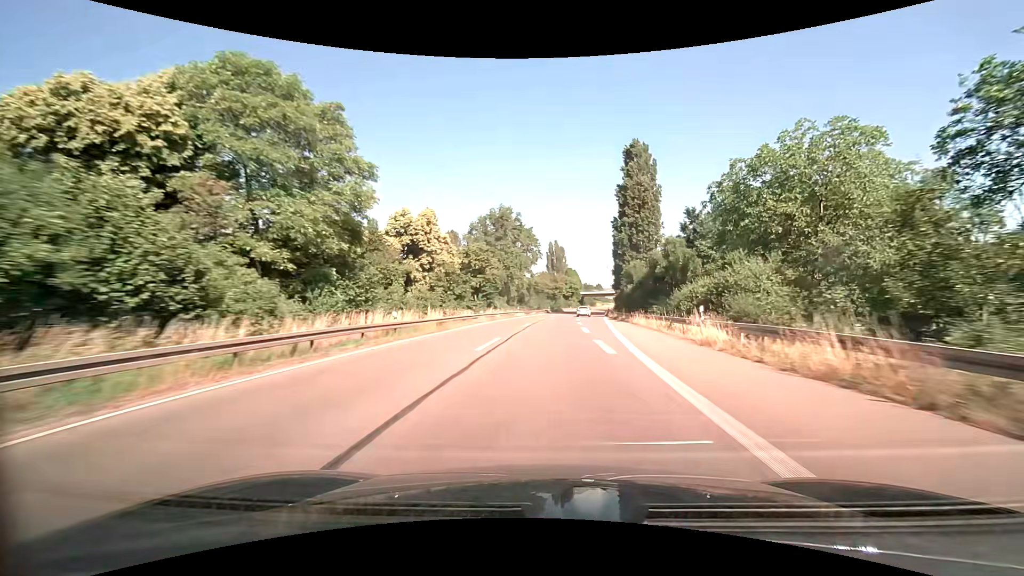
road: trunk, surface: asphalt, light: Day
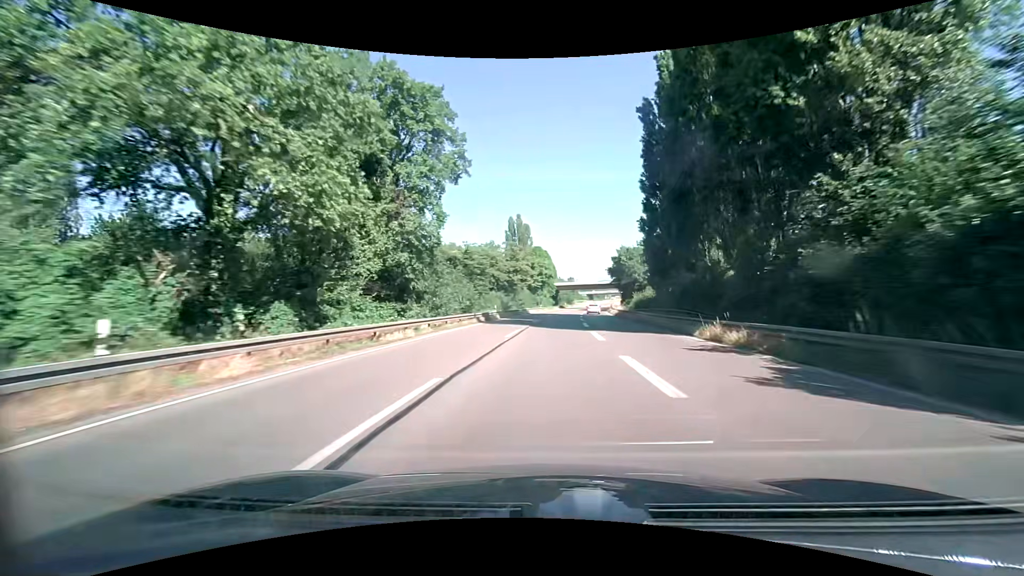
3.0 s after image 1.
(+2.6, +67.0) m; +4°
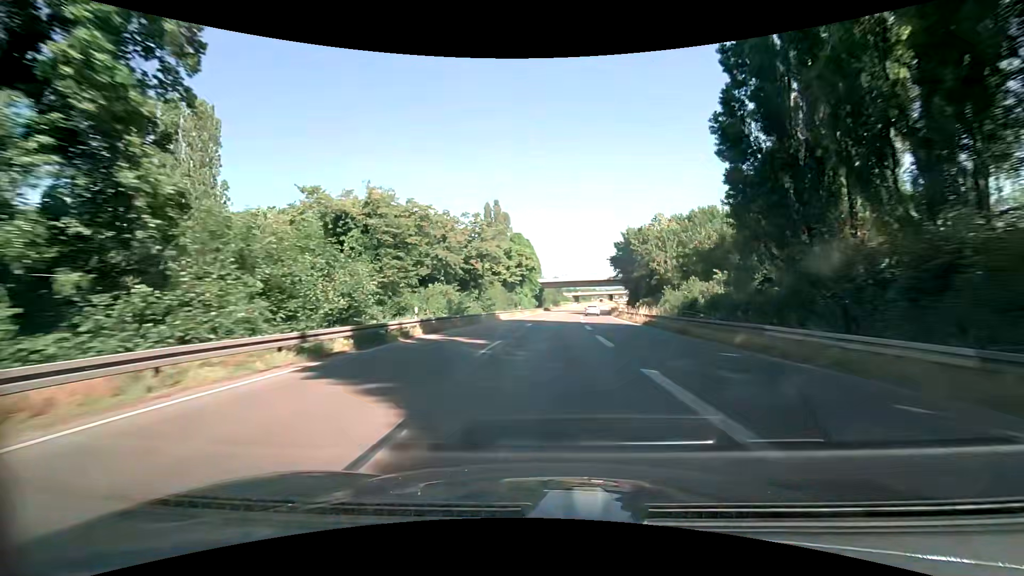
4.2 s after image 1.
(+0.2, +26.9) m; +1°
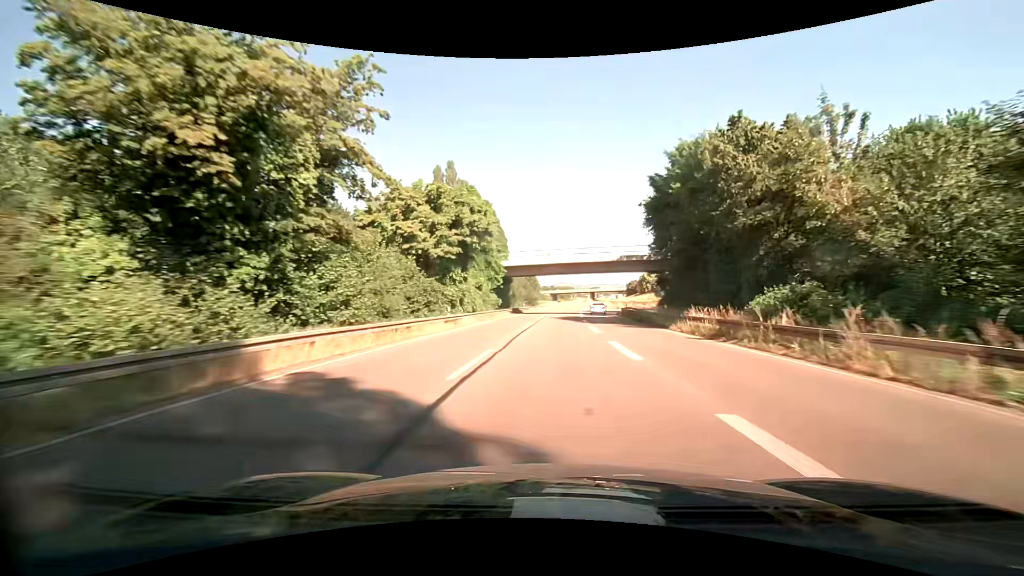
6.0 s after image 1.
(+1.3, +40.5) m; +3°
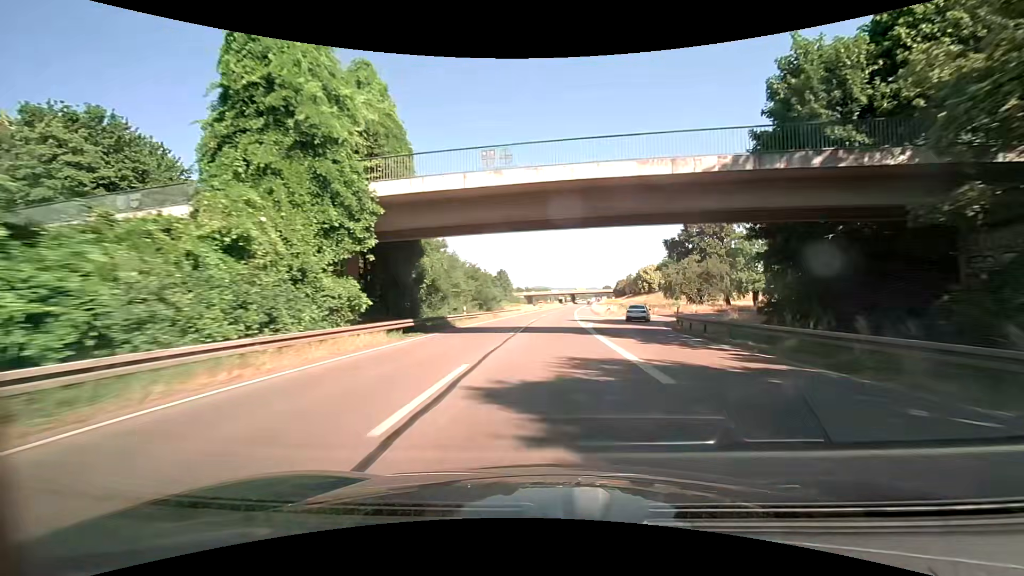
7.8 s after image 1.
(+1.0, +40.6) m; +3°
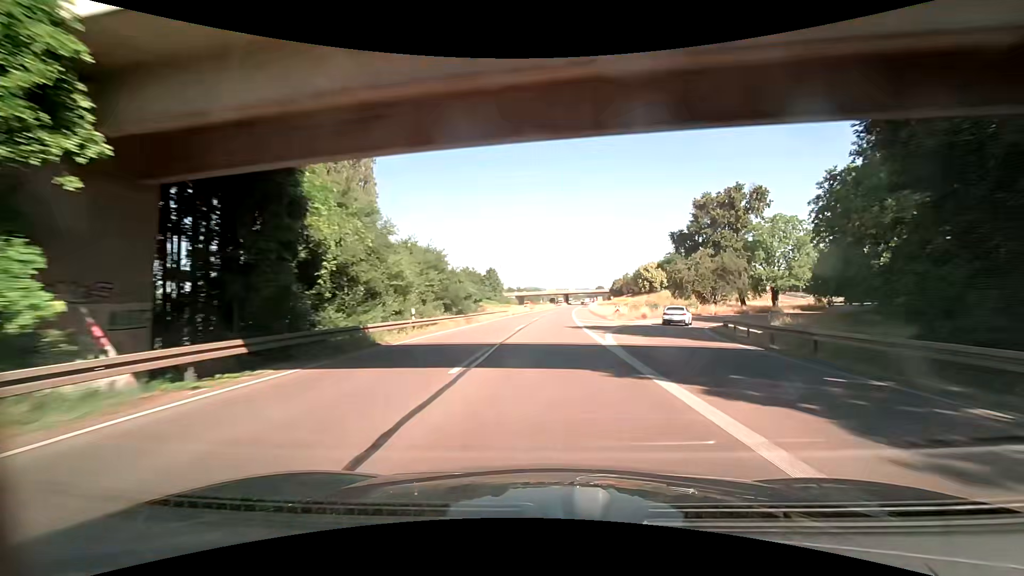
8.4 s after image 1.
(+0.1, +13.5) m; +1°
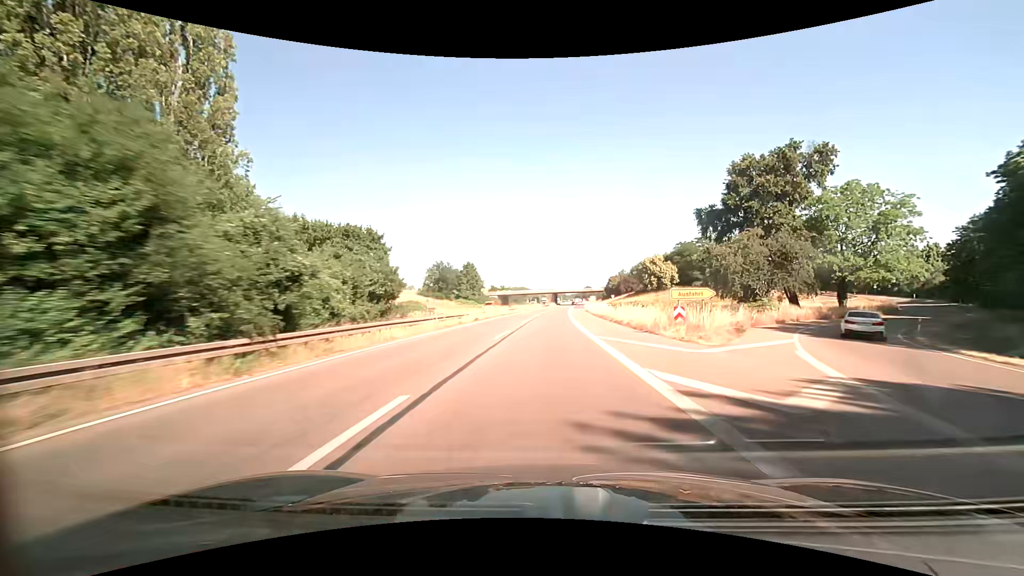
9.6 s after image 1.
(+0.3, +27.0) m; +1°
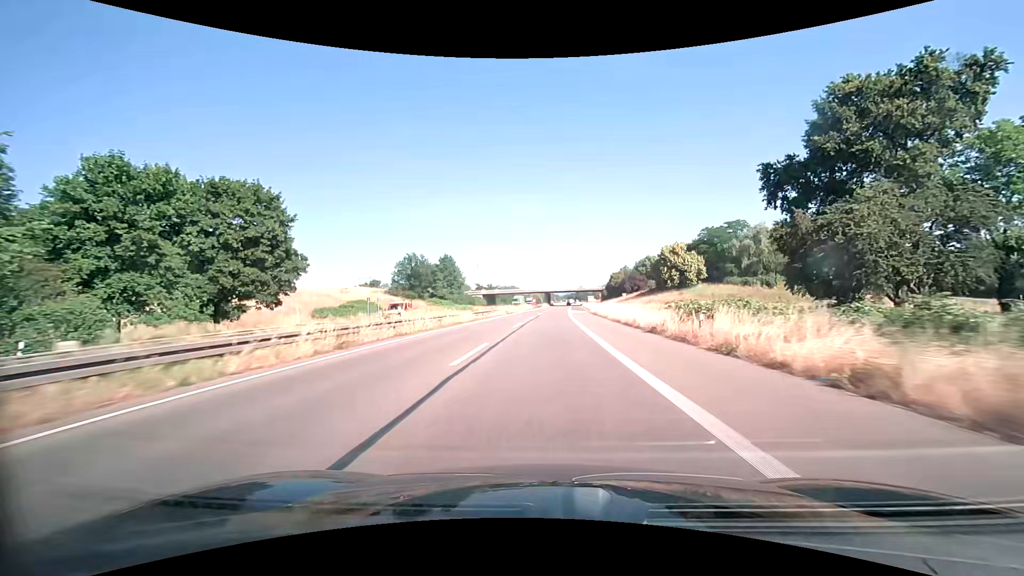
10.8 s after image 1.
(+0.3, +27.1) m; +1°
